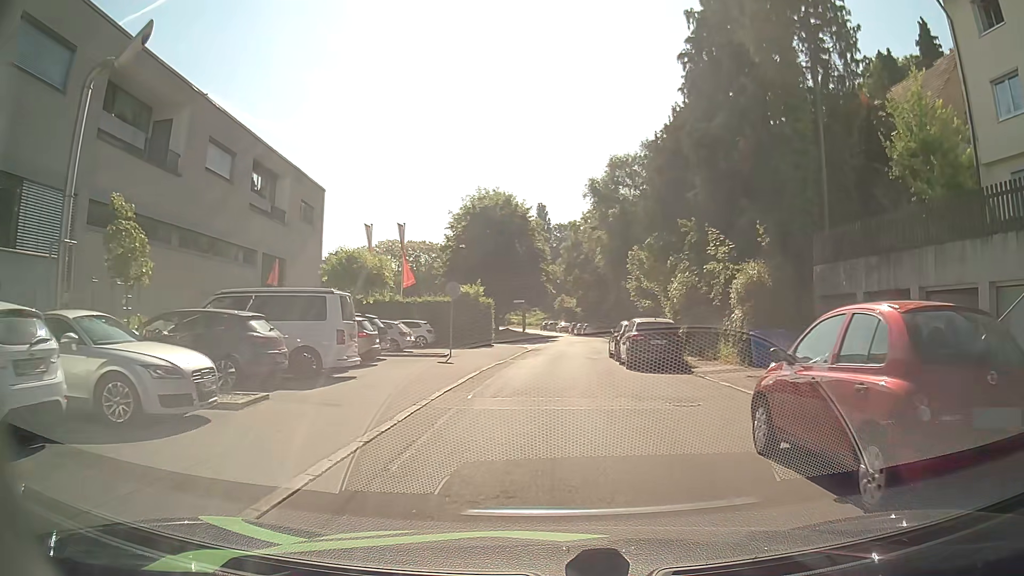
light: Day
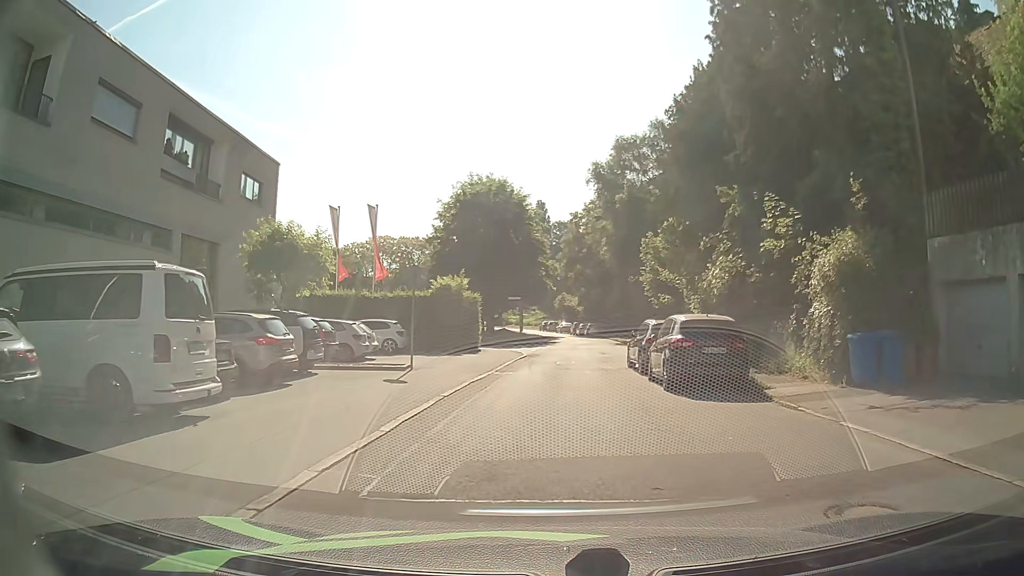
(0.0, +7.1) m; +1°
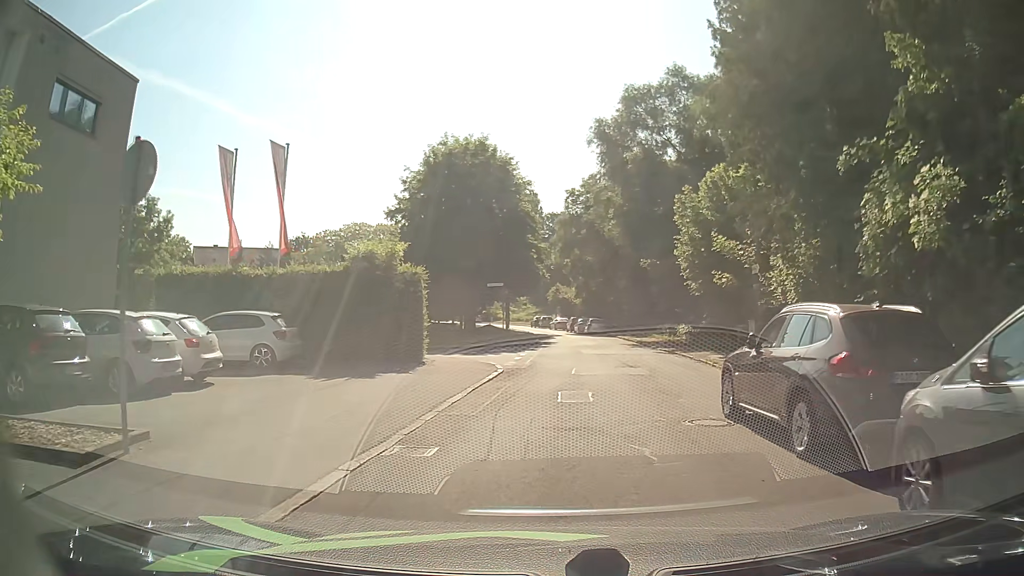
(-0.1, +12.7) m; 0°
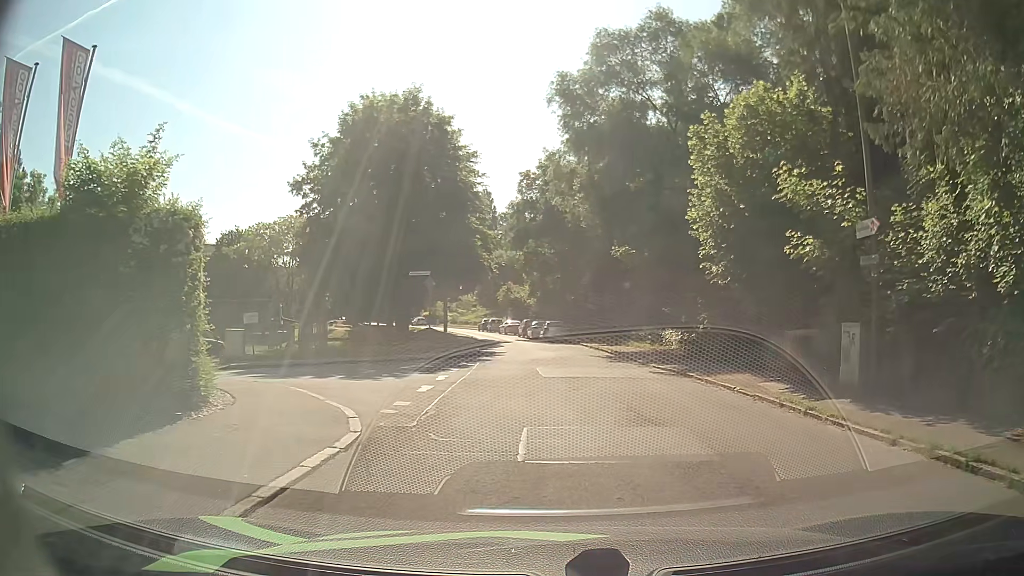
(+0.2, +10.7) m; +4°
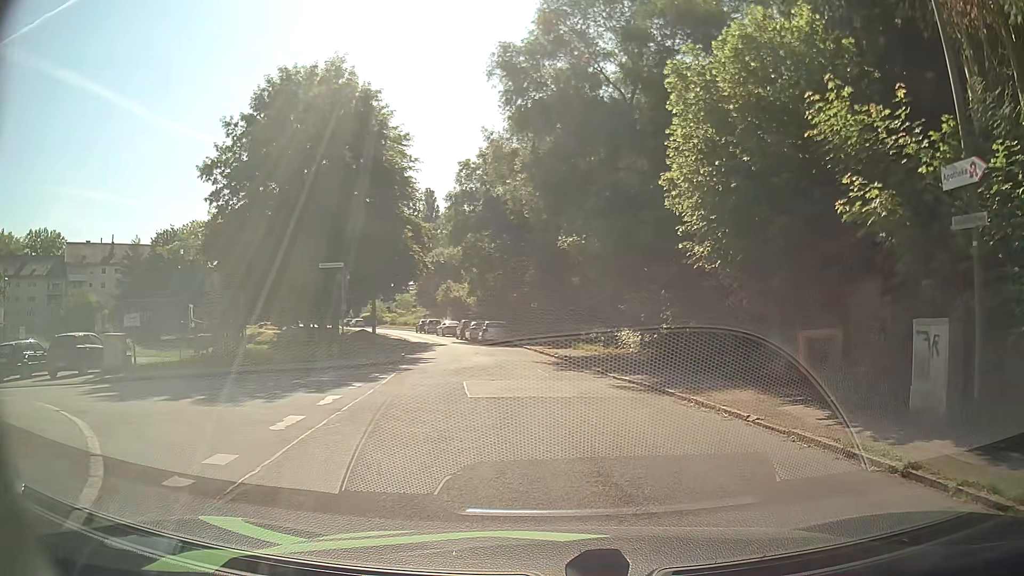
(+0.1, +4.7) m; +4°
